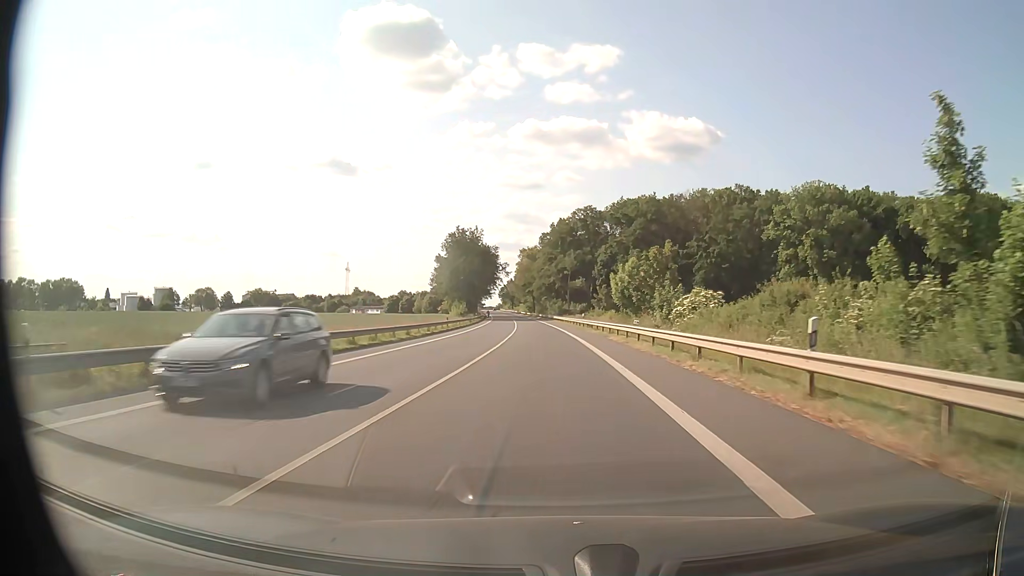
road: primary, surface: asphalt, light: Day
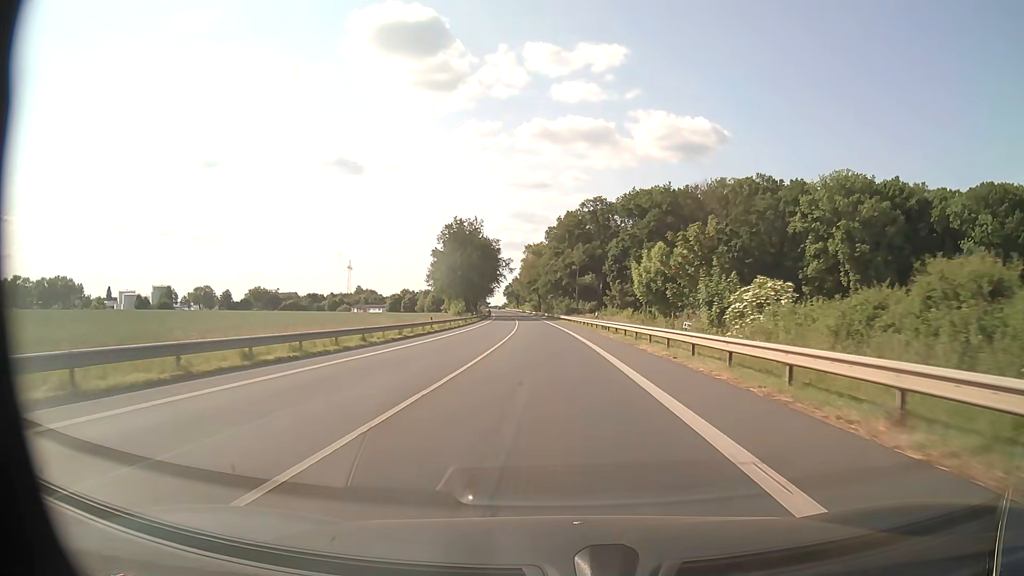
(0.0, +10.9) m; -1°
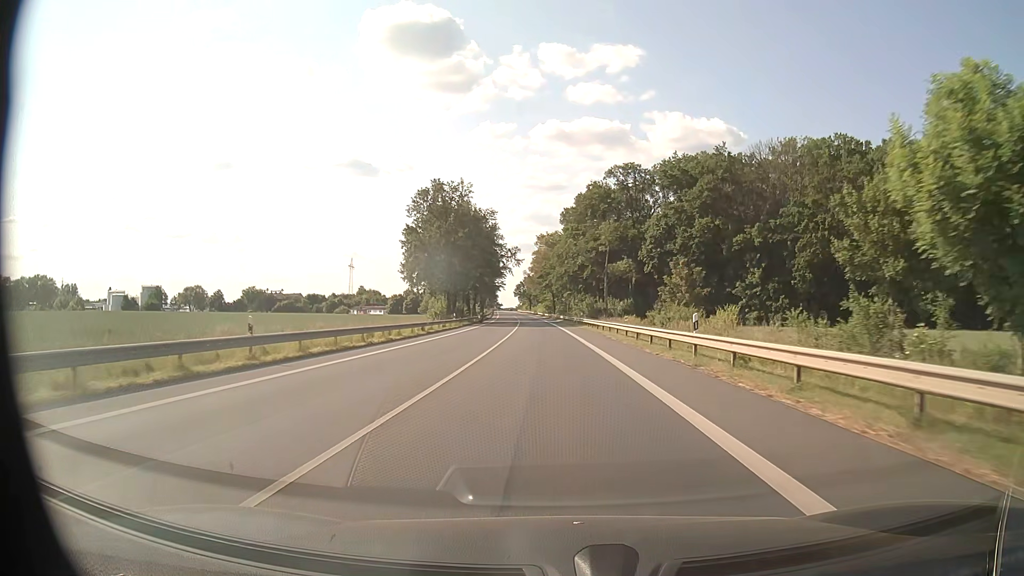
(-0.3, +32.4) m; -1°
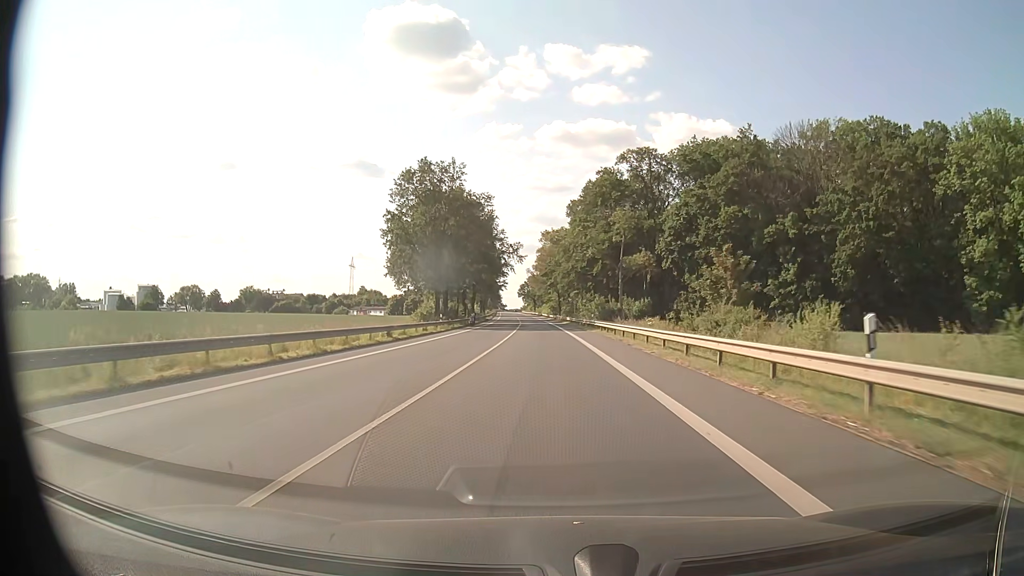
(0.0, +10.7) m; 0°
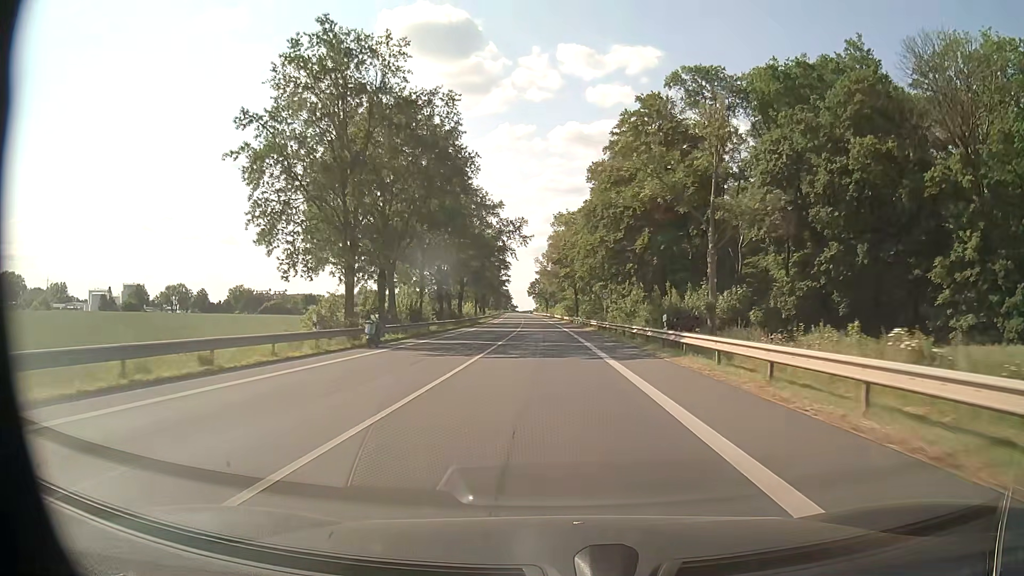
(-0.5, +32.0) m; -1°
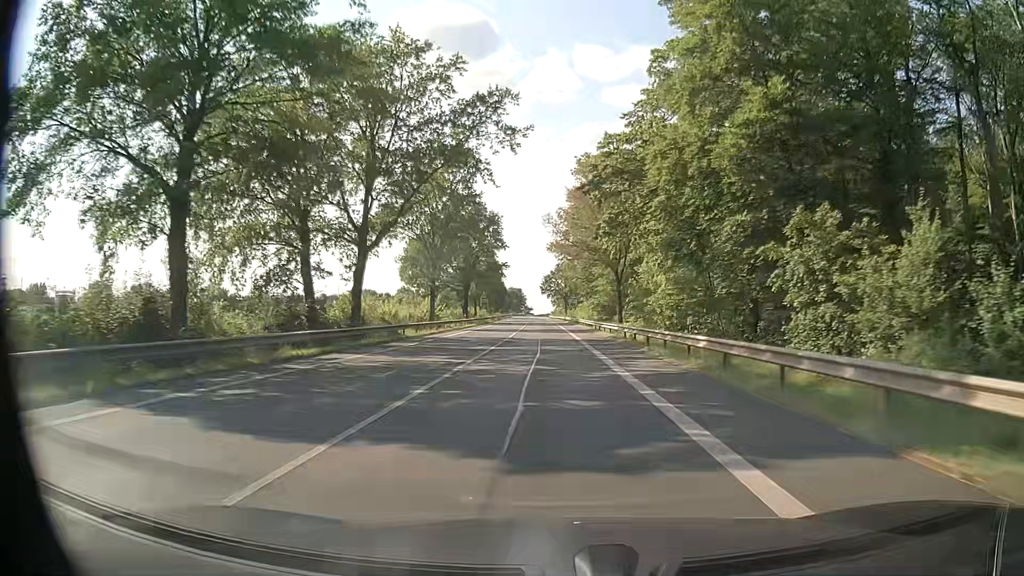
(-0.7, +52.9) m; -2°
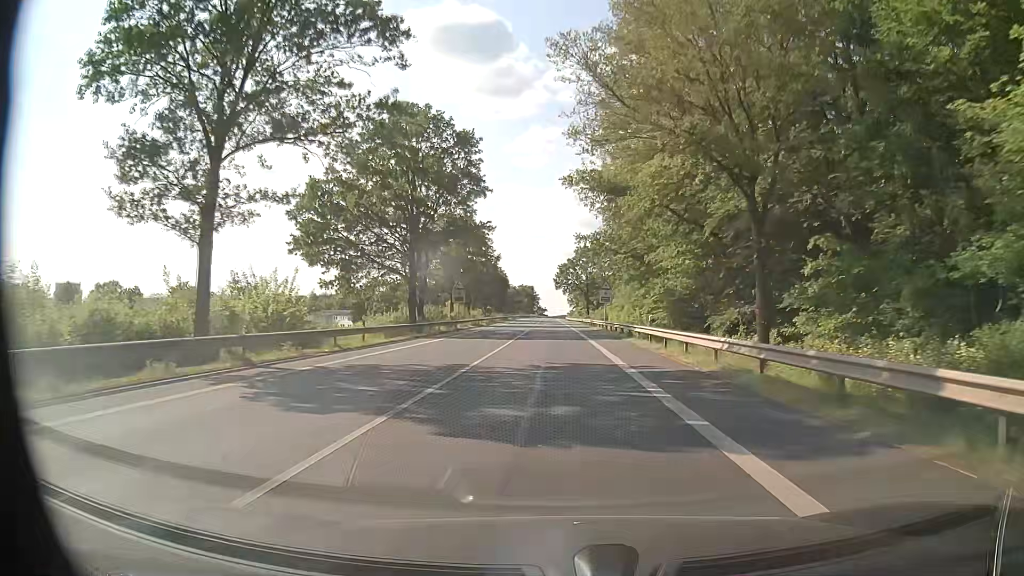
(-0.4, +42.5) m; -1°
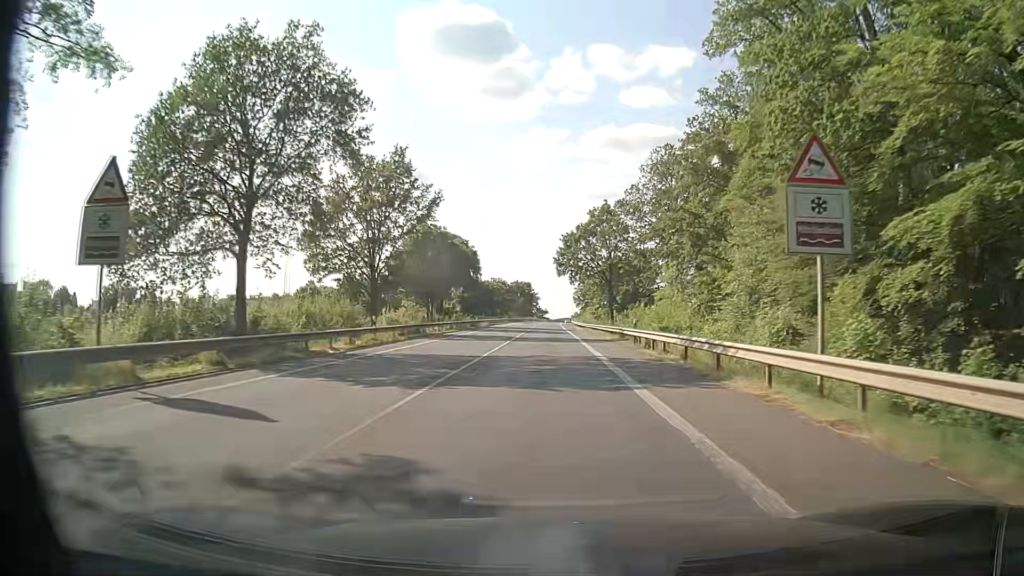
(+0.2, +53.4) m; -1°
(0, +10) (0, +20) (0, +30) (0, +40) (0, +50) (0, +60) (+1, +70) (+1, +80) (+1, +90) (+1, +100) m
